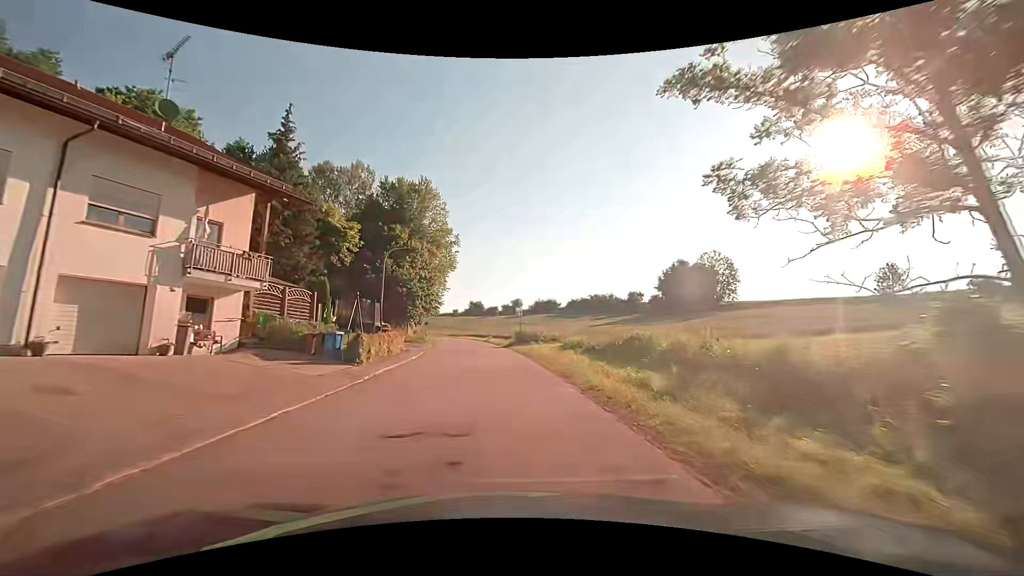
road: tertiary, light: Day
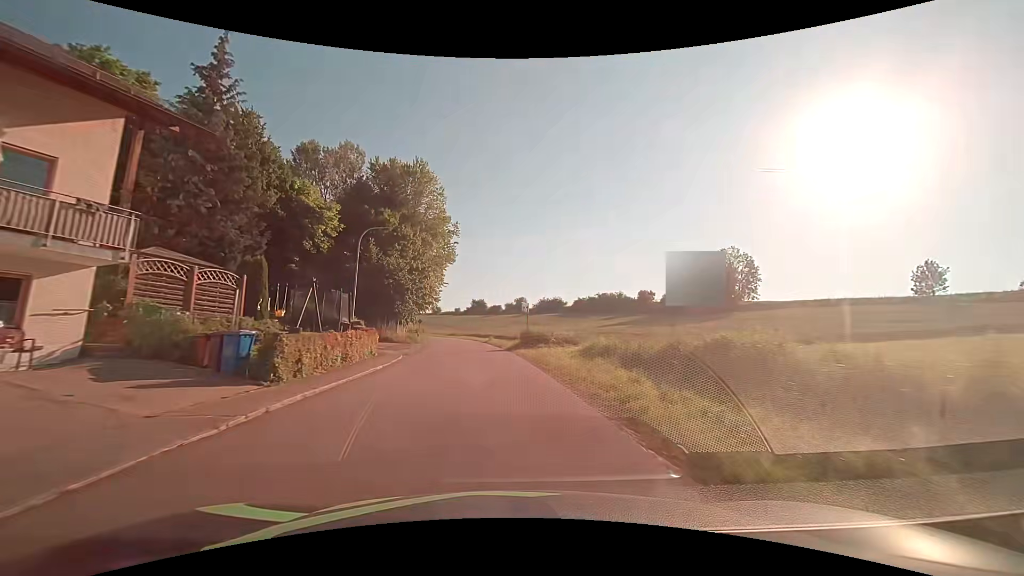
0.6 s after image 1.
(0.0, +7.3) m; -1°
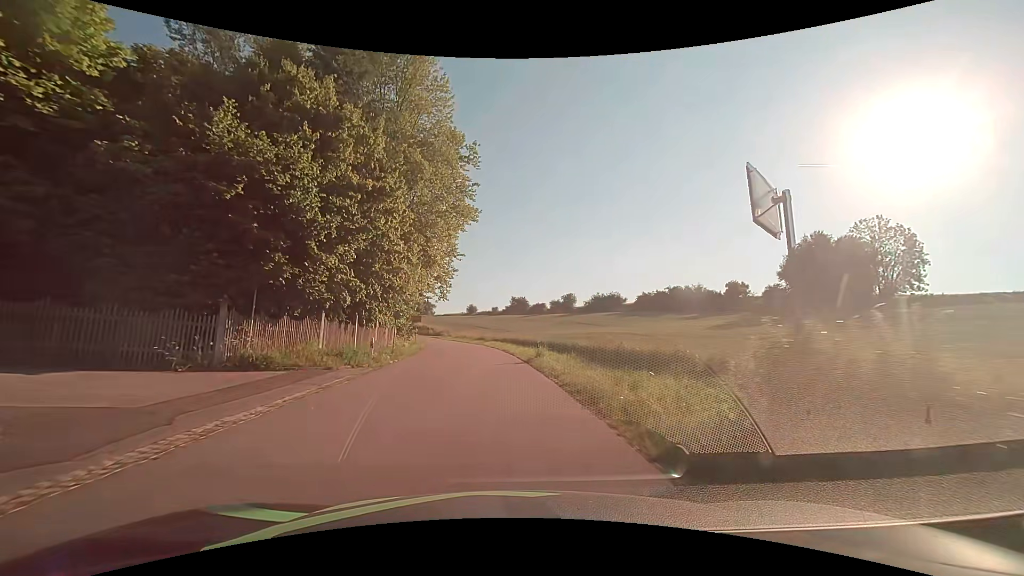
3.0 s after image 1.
(-0.9, +29.1) m; -4°
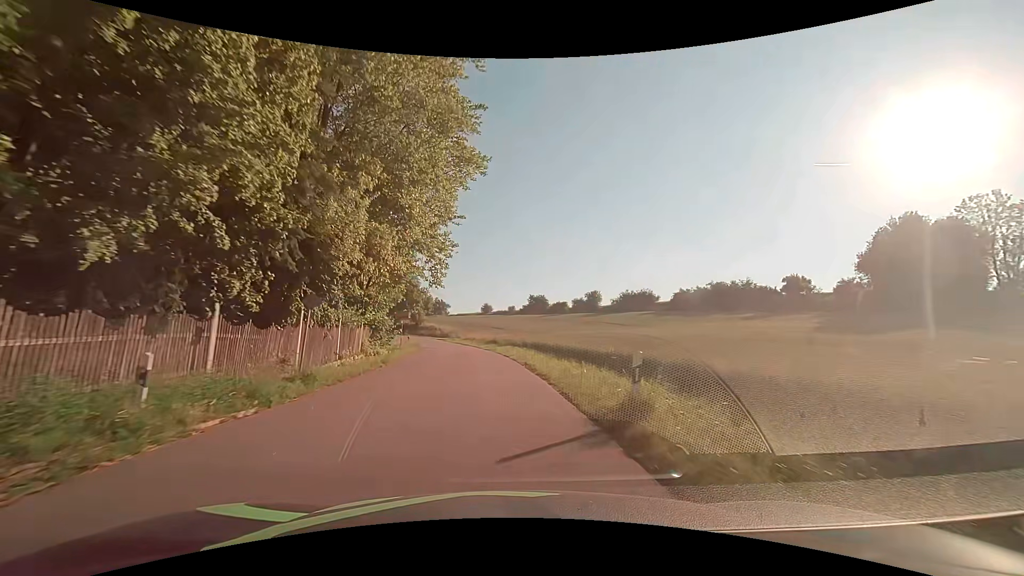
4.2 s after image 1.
(-0.3, +14.6) m; -2°
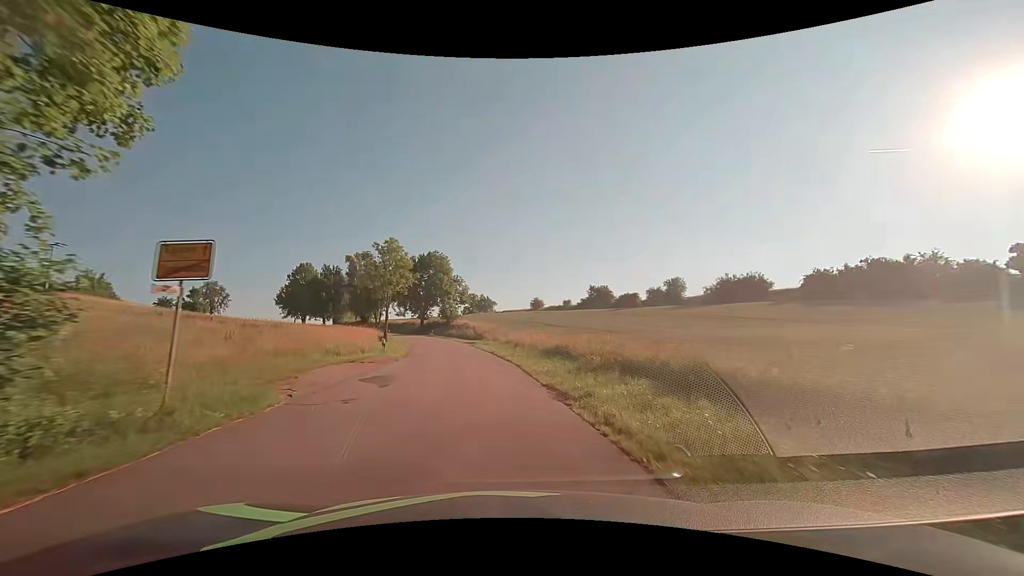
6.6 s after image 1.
(-1.3, +29.5) m; -6°
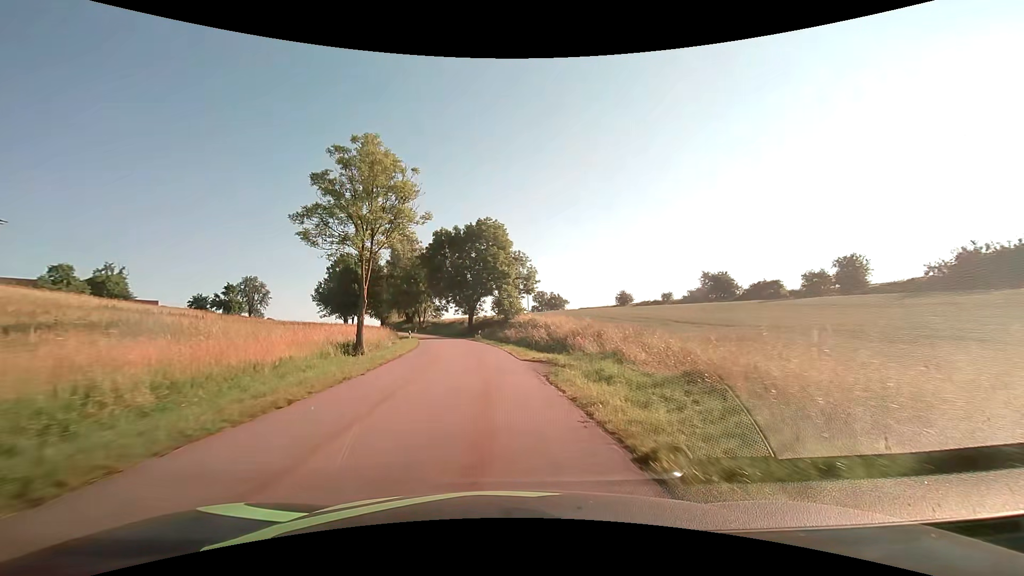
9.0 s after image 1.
(-2.2, +33.1) m; -8°
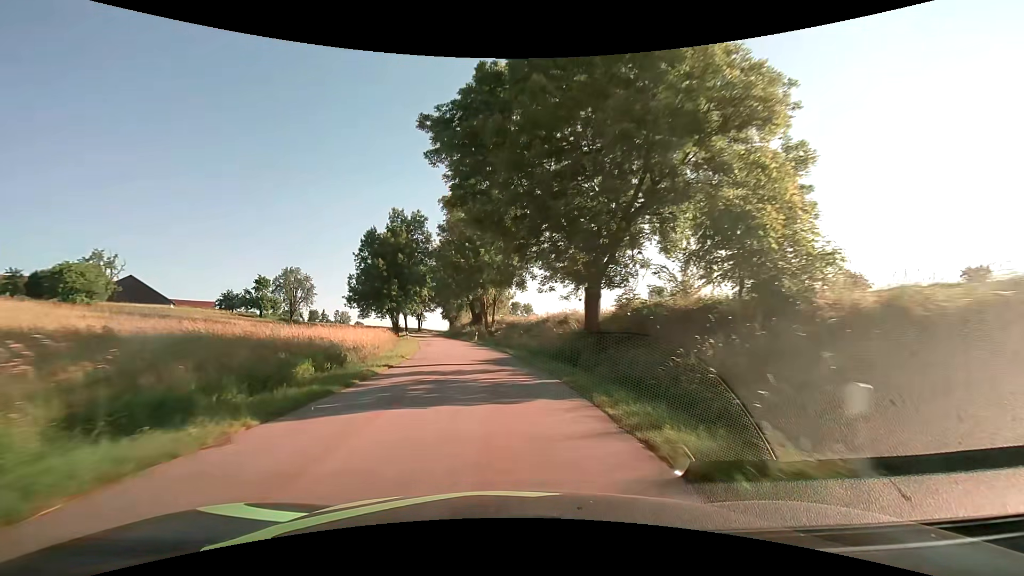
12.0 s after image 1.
(-4.3, +48.8) m; -11°
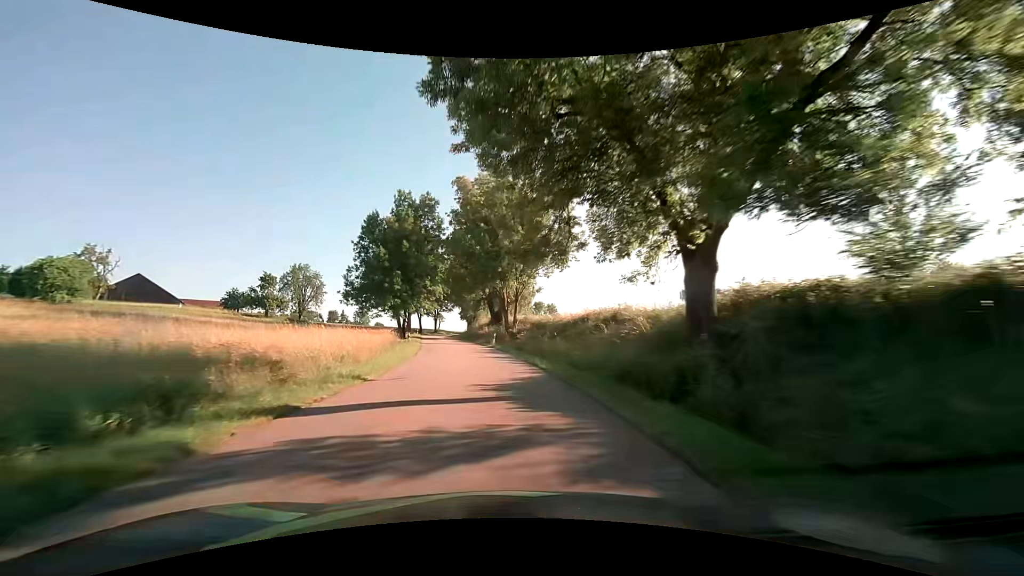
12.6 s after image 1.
(-0.3, +10.6) m; -3°
(0, +10) (-1, +20) (-2, +30) (-3, +40) (-4, +50) (-6, +60) (-8, +69) (-10, +79) (-11, +89) (-12, +99) m
